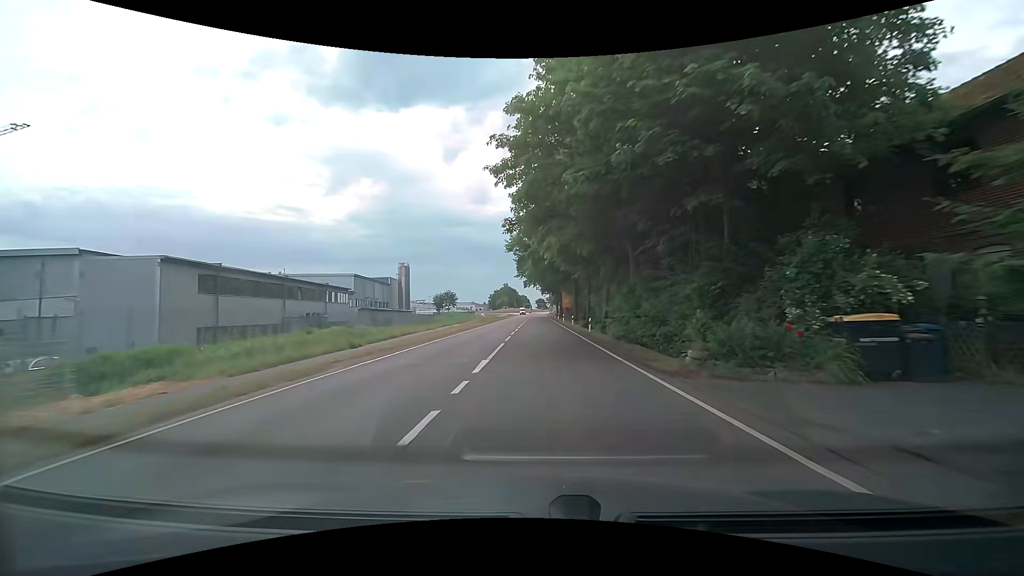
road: secondary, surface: asphalt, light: Day
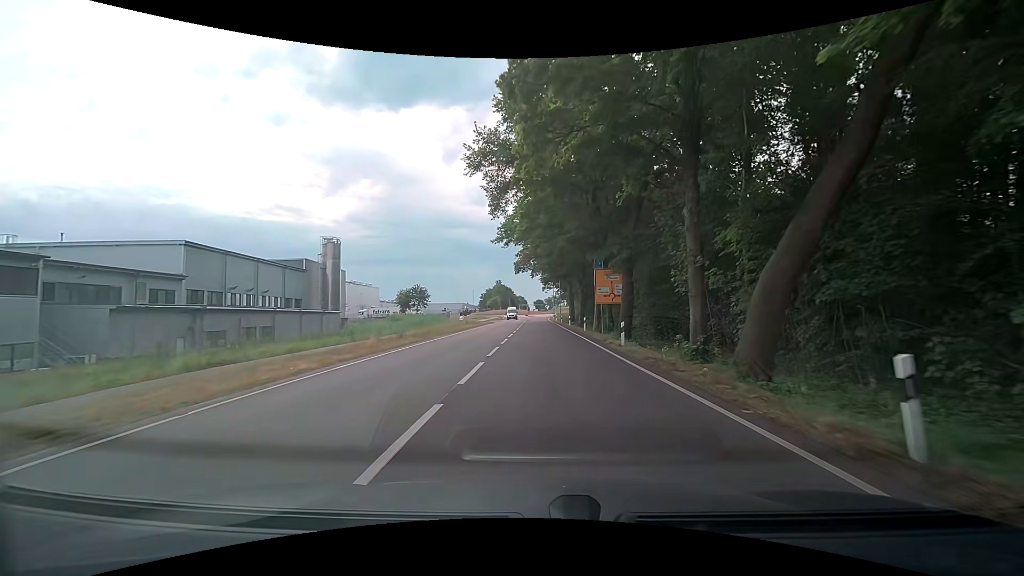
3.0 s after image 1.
(+0.1, +44.8) m; +1°
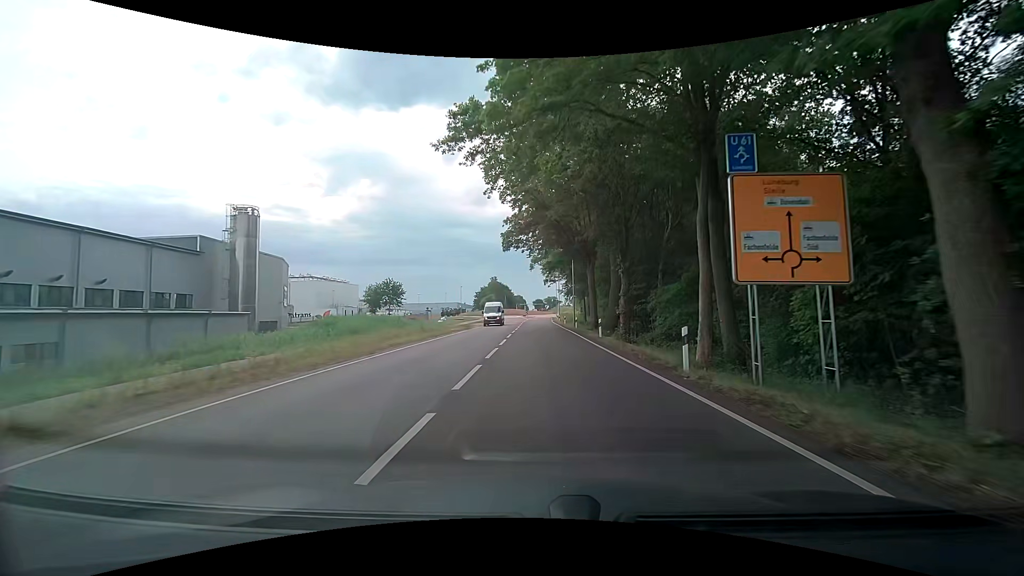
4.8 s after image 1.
(-0.1, +24.7) m; 0°
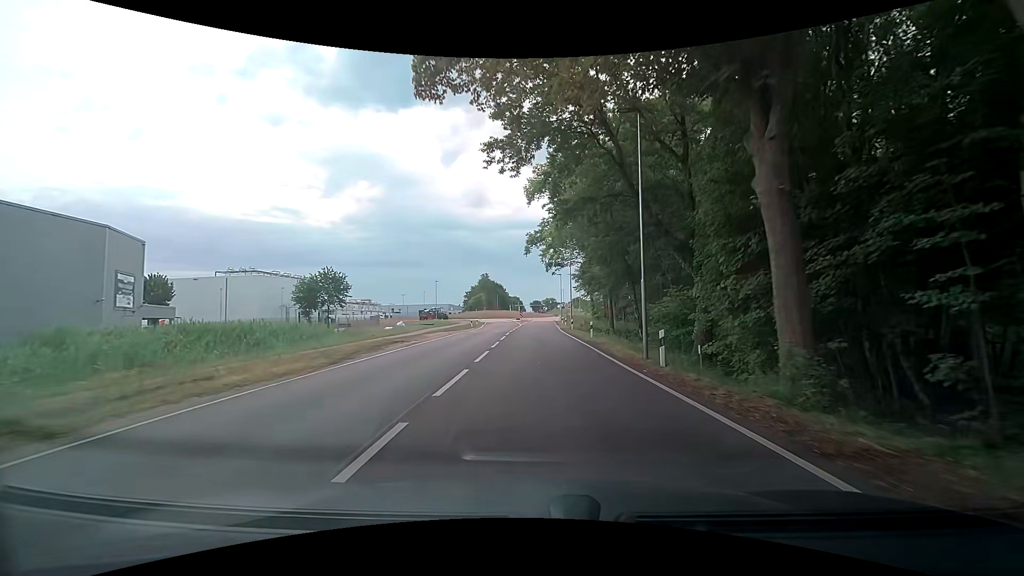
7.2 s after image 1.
(0.0, +30.5) m; 0°
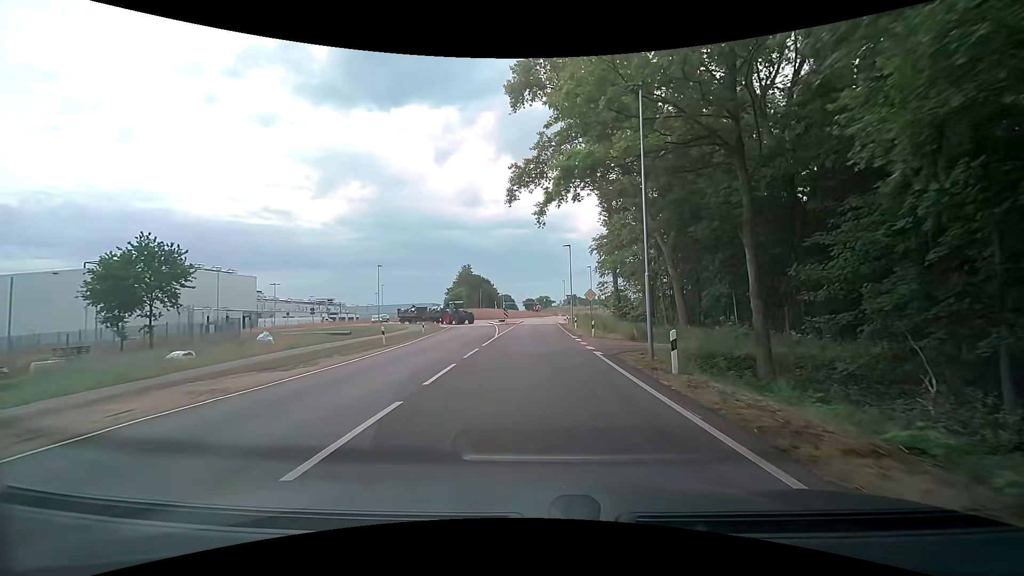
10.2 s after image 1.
(+0.1, +34.3) m; 0°
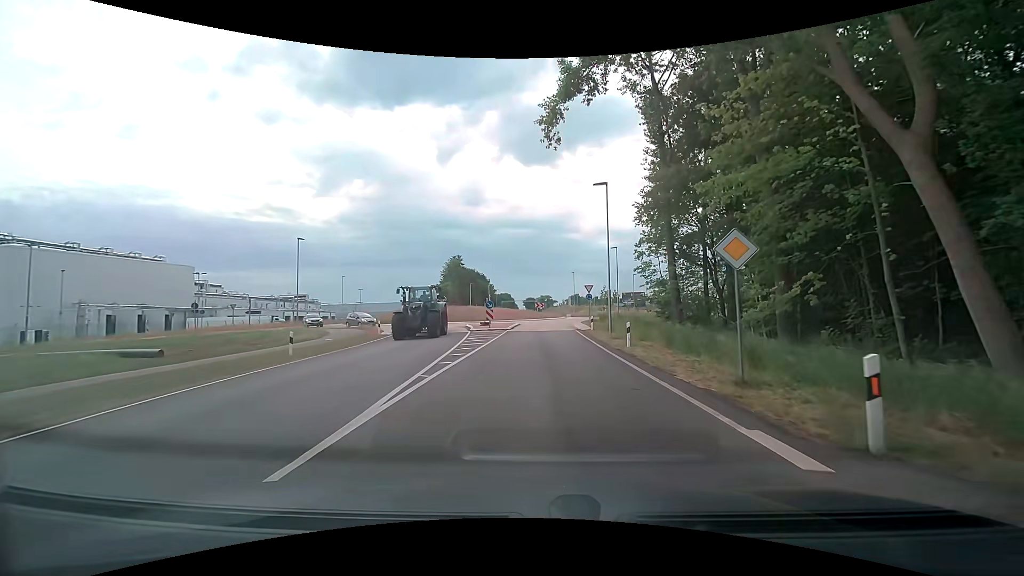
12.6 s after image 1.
(+0.2, +23.8) m; +1°
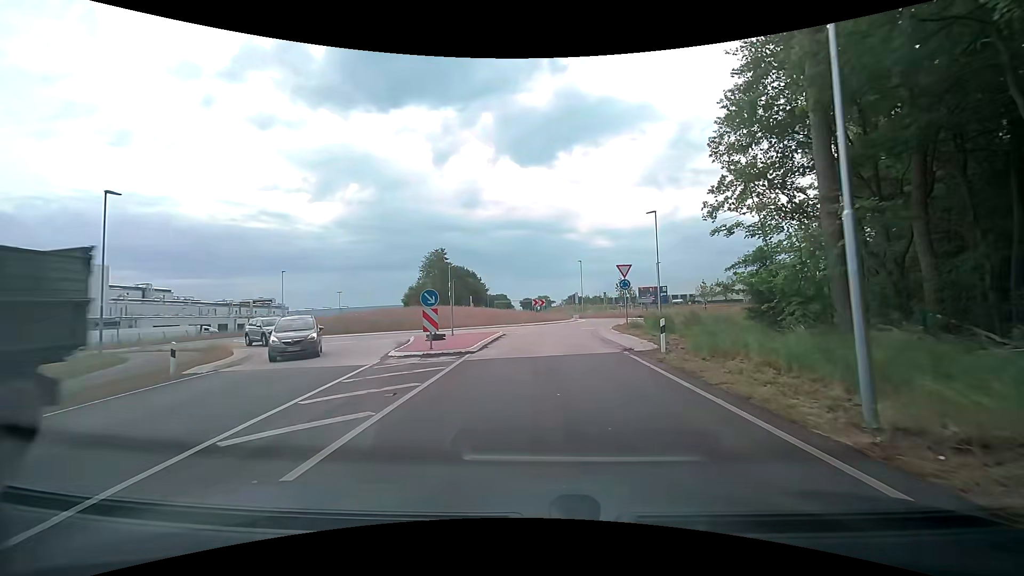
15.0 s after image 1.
(+0.2, +19.7) m; +1°
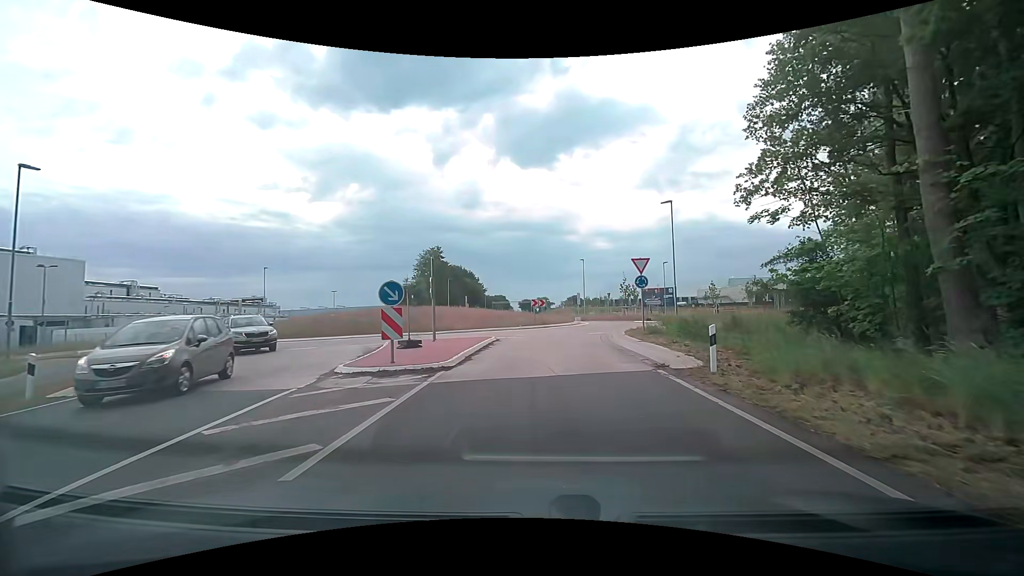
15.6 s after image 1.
(0.0, +4.3) m; 0°
(0, +10) (+1, +20) (+2, +30) (+5, +39) (+6, +49) (+3, +58) (-2, +67) (-4, +77) (-5, +87) (-5, +97) m
